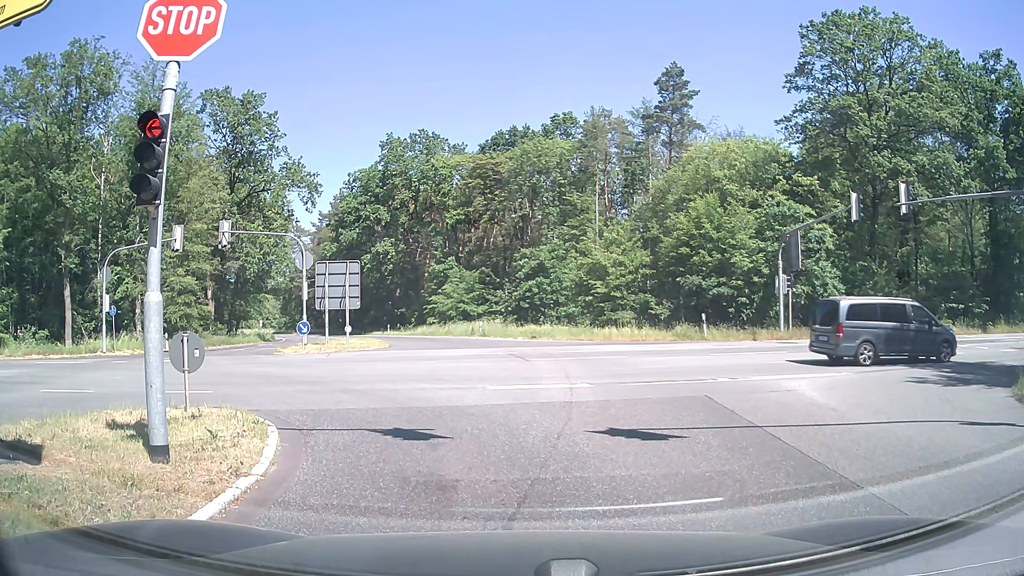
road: secondary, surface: asphalt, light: Day
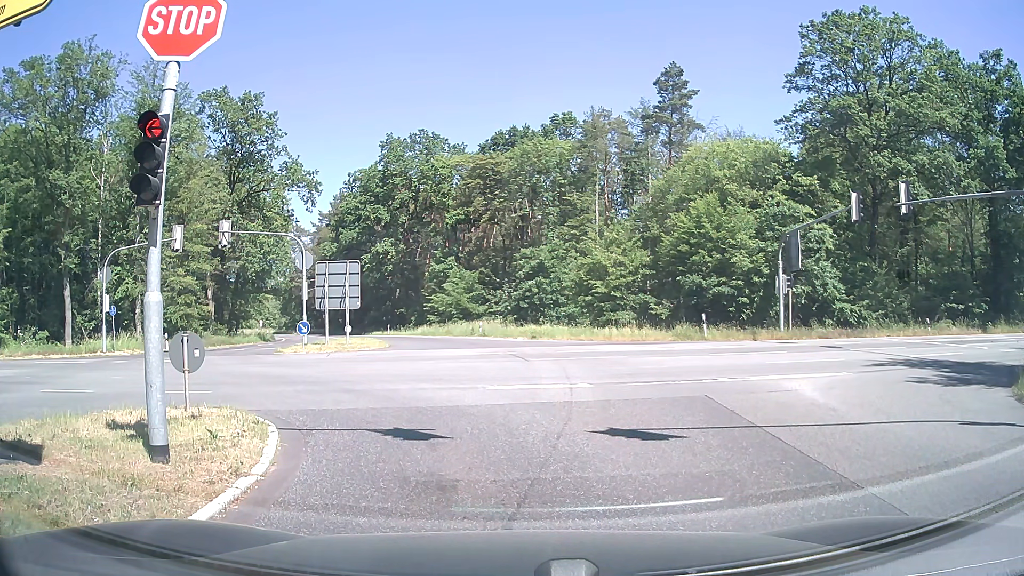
(0.0, 0.0) m; 0°
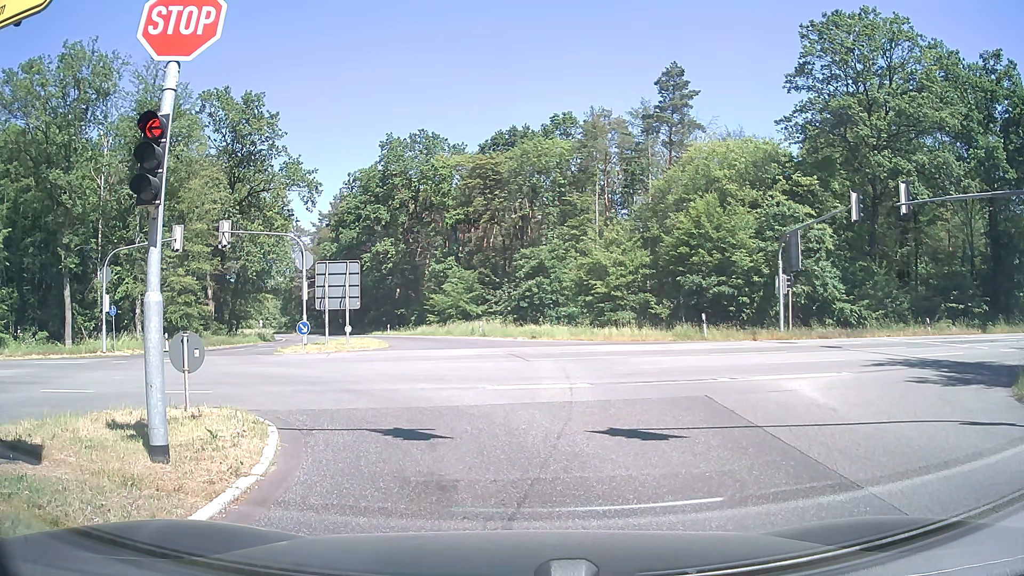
(0.0, 0.0) m; 0°
(0, +10) (-5, +18) (-14, +23) (-24, +23) (-34, +22) (-44, +20) (-54, +18) (-64, +16) (-73, +15) (-83, +13) m
